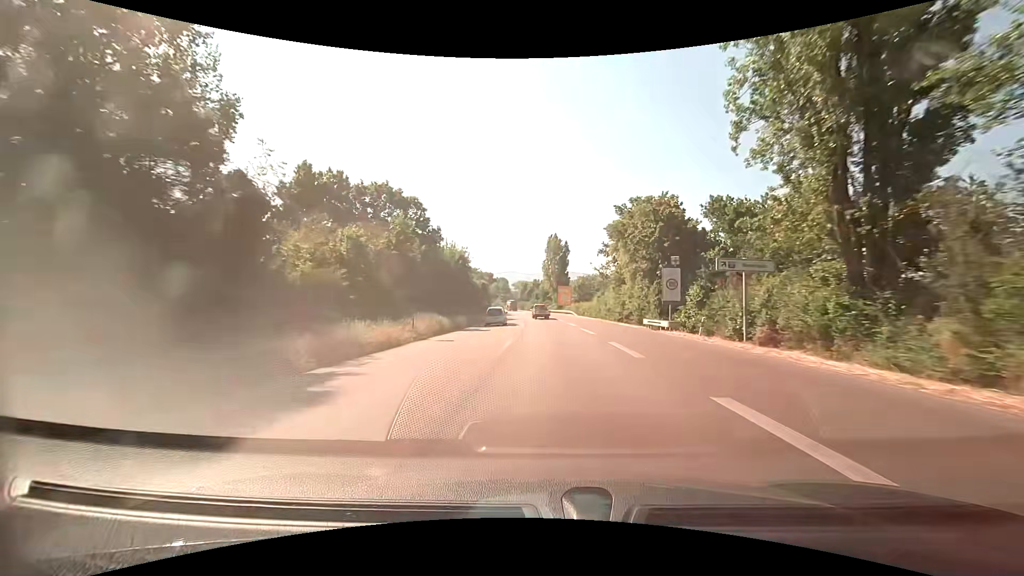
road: trunk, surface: asphalt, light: Day
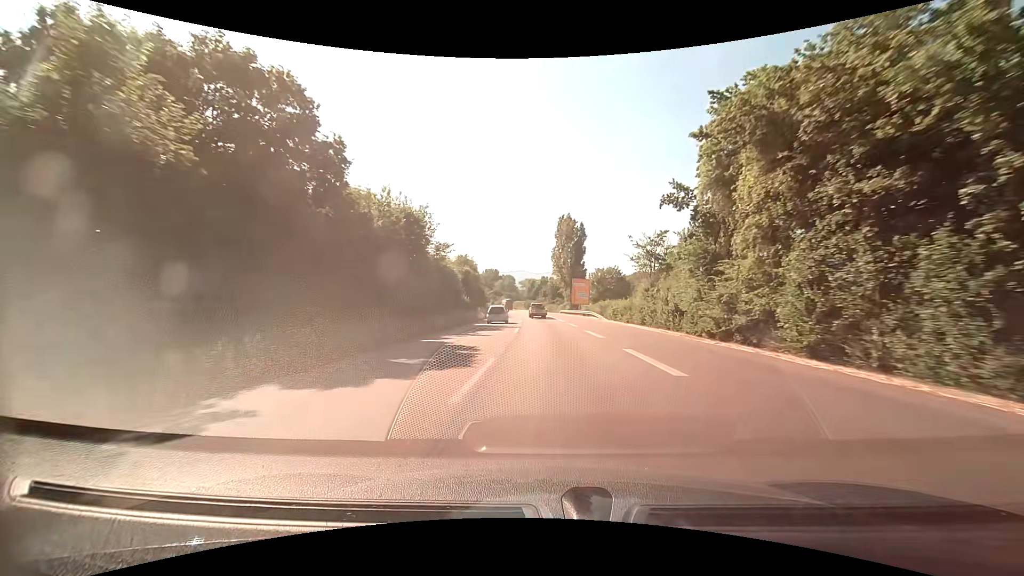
(-0.2, +27.5) m; -1°
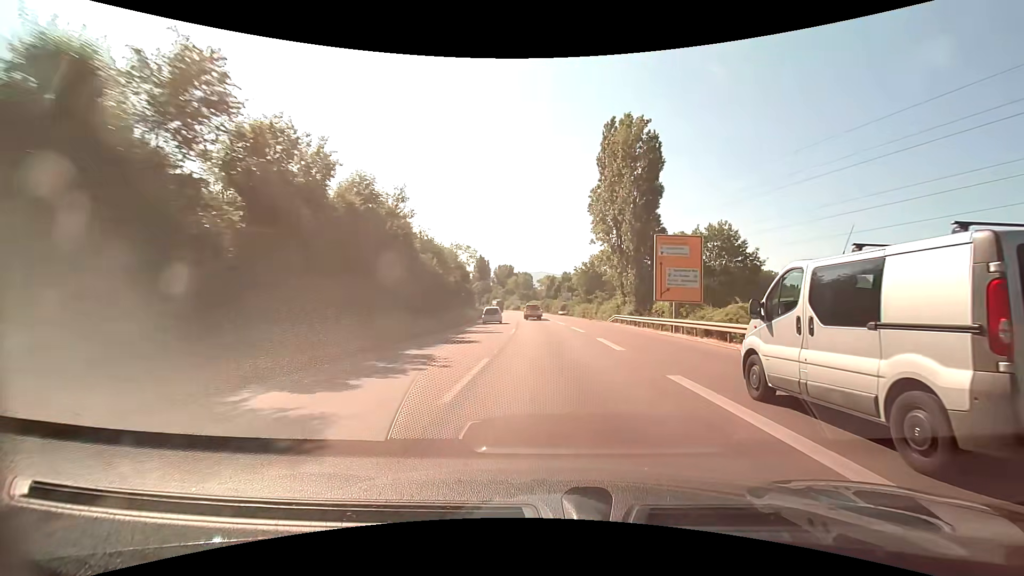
(-1.1, +54.0) m; -2°
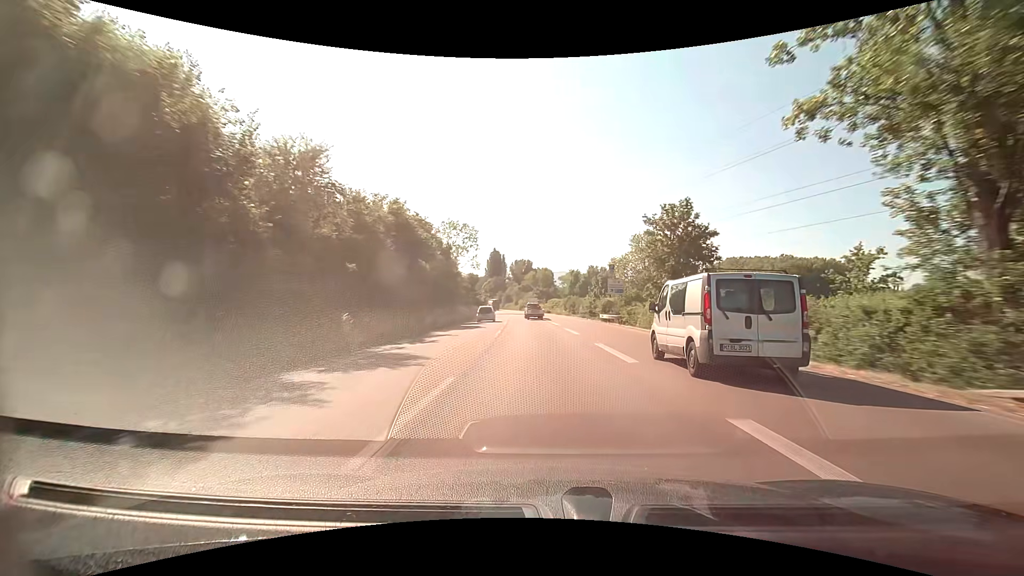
(-0.8, +39.7) m; -3°
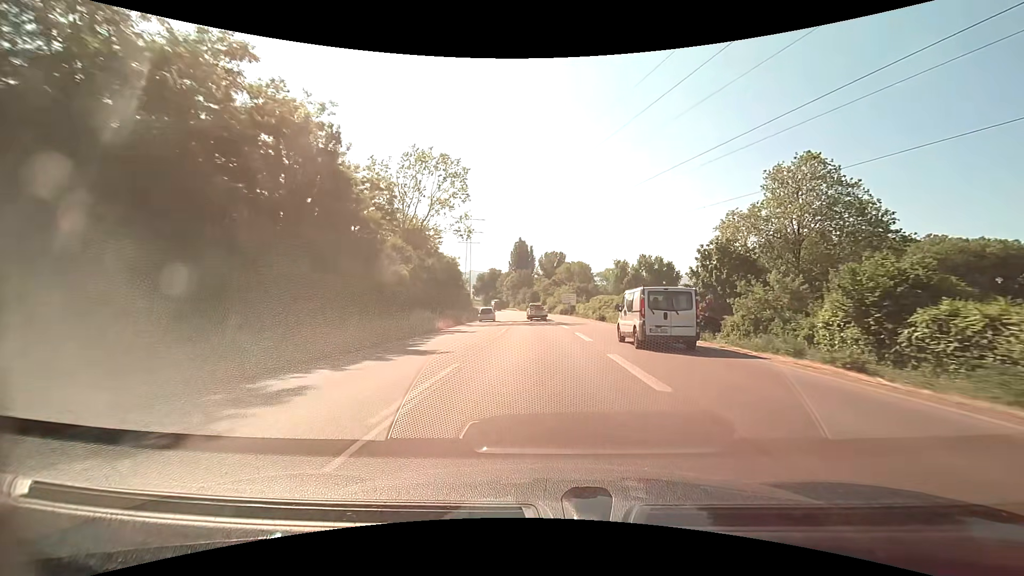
(-1.8, +51.8) m; -4°
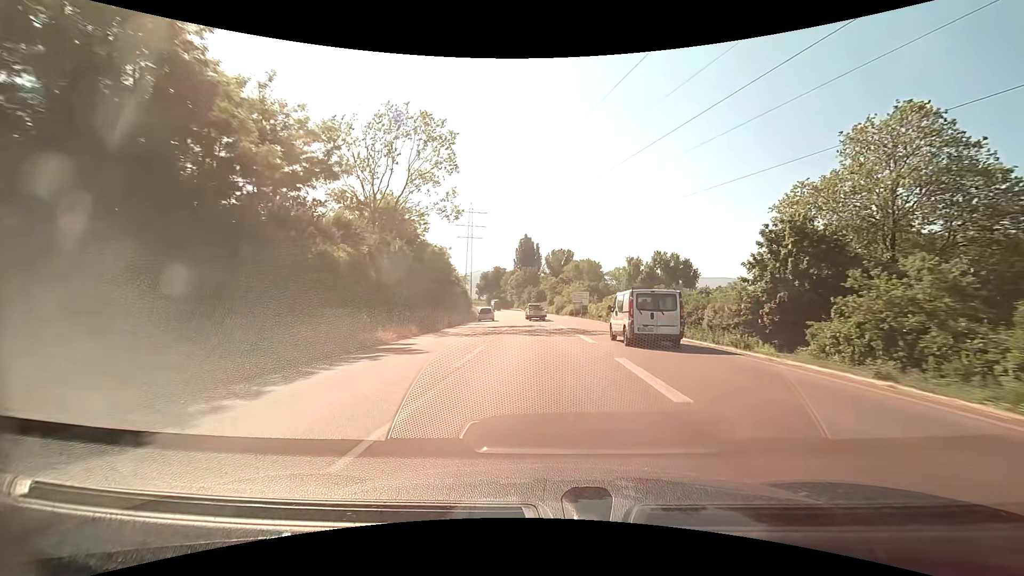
(-0.1, +12.8) m; -1°
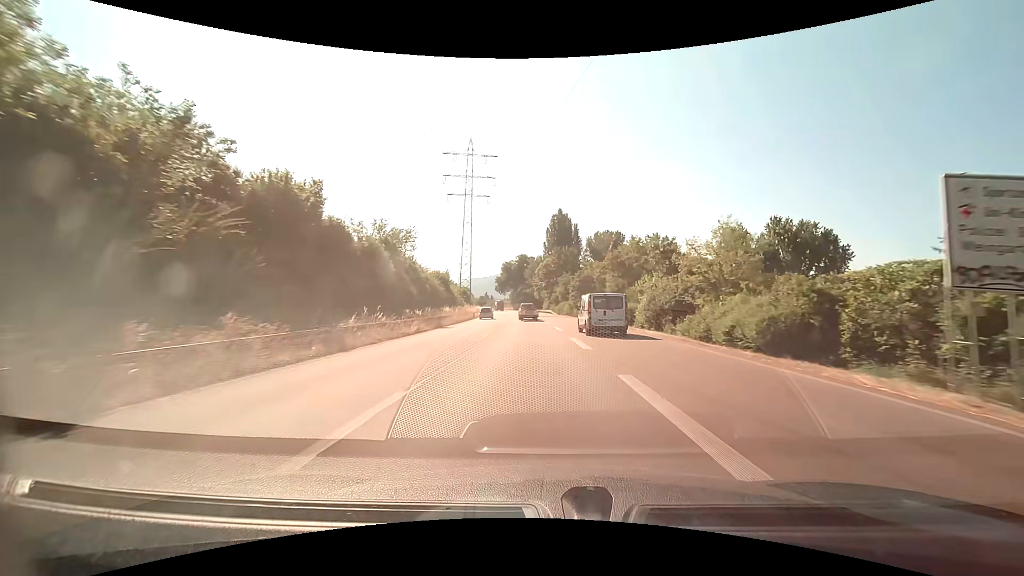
(-2.1, +63.2) m; -4°
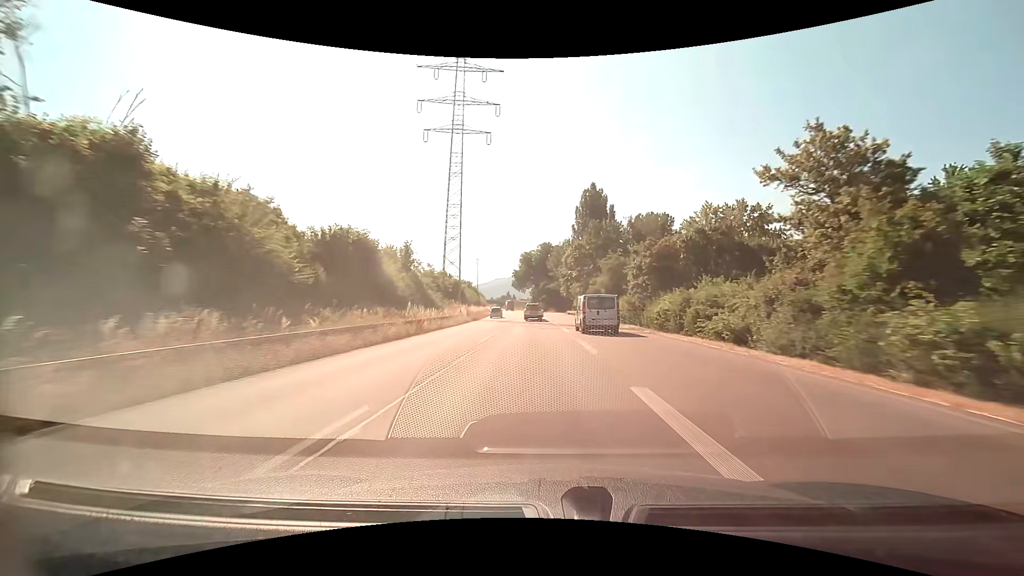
(-0.9, +37.4) m; -3°
(0, +10) (0, +20) (0, +30) (-1, +40) (-1, +50) (-2, +60) (-2, +70) (-3, +80) (-4, +90) (-4, +100) m
